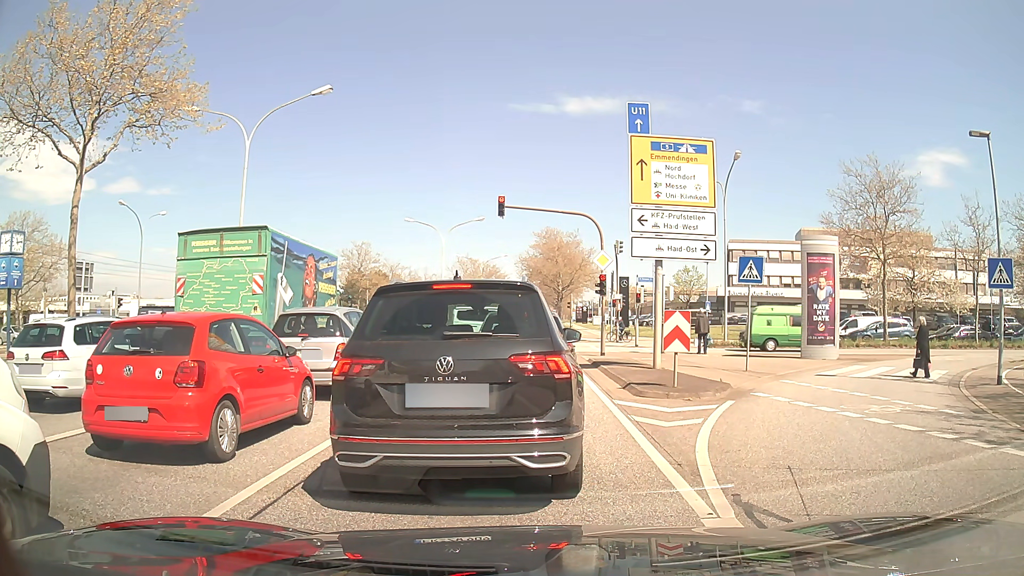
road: primary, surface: asphalt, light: Day
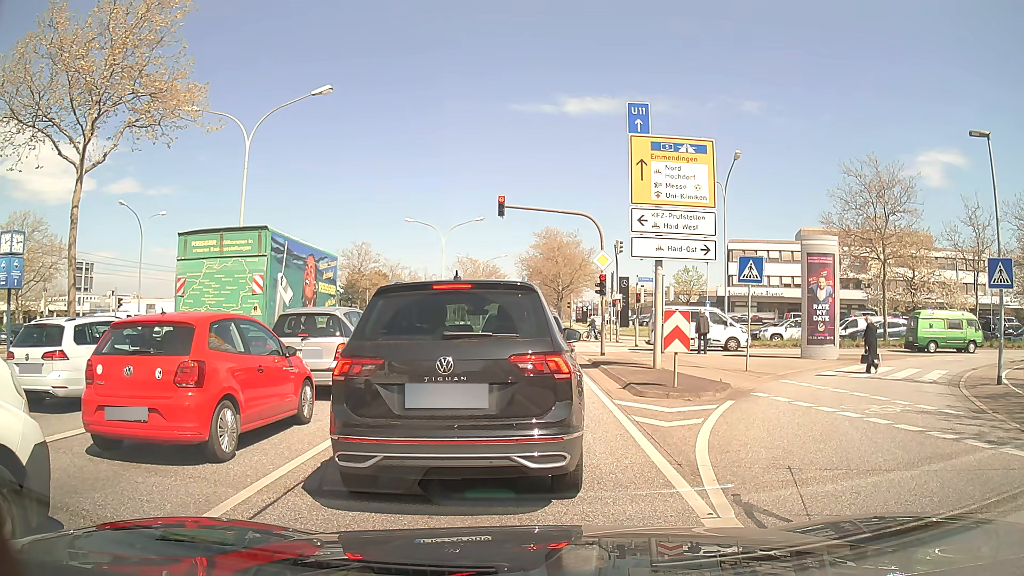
(0.0, 0.0) m; 0°
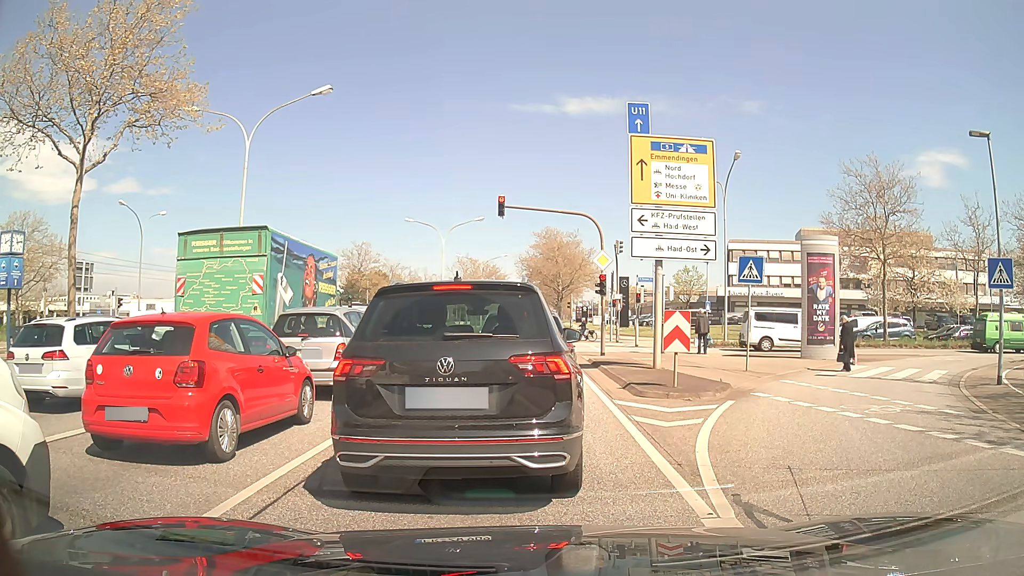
(0.0, 0.0) m; 0°
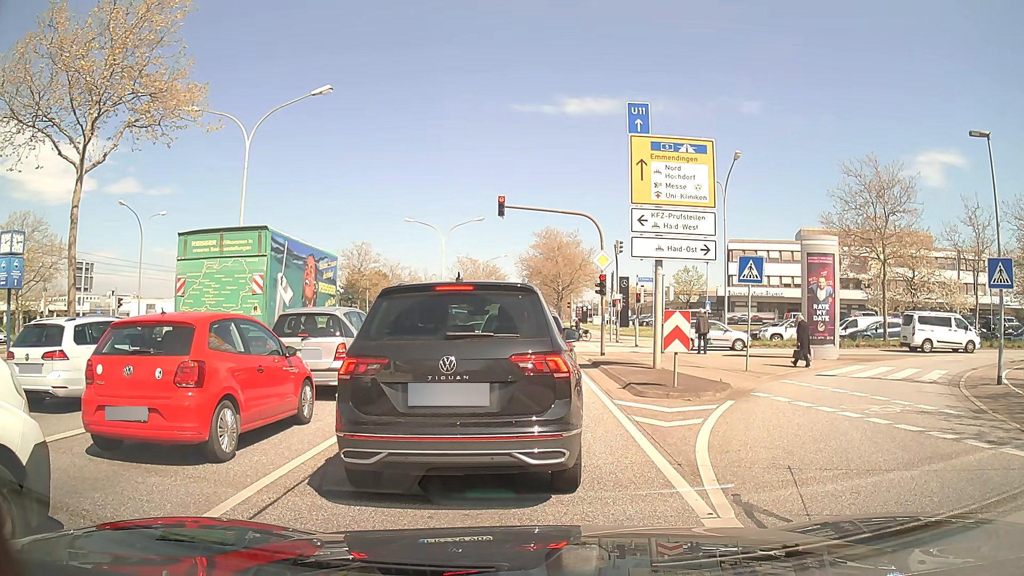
(0.0, 0.0) m; 0°
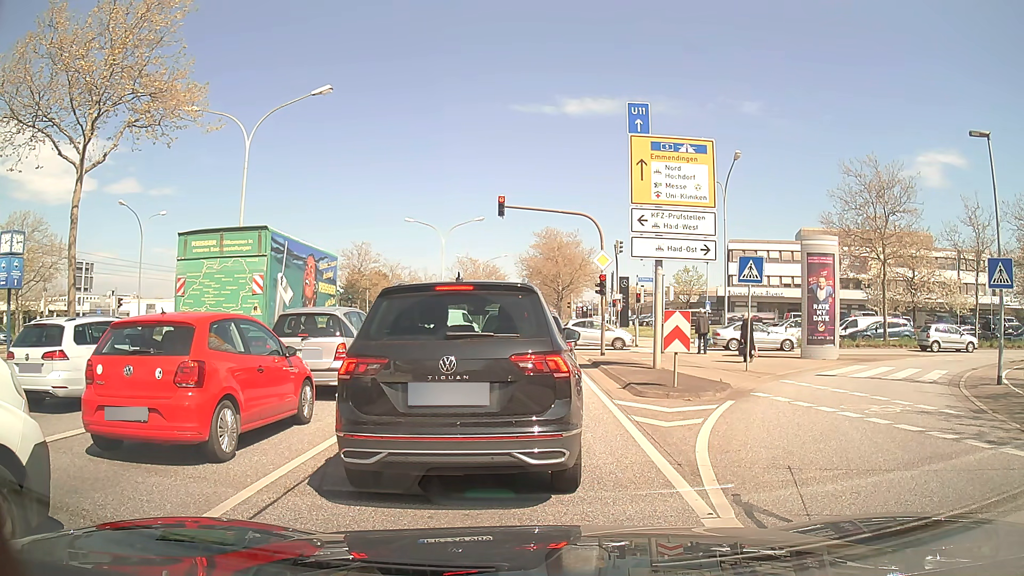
(0.0, 0.0) m; 0°
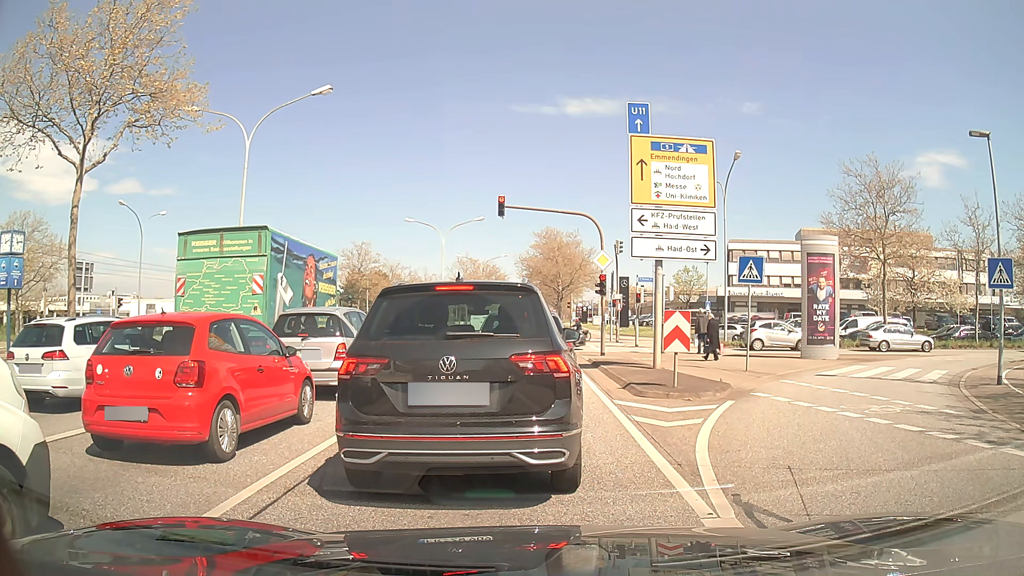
(0.0, 0.0) m; 0°
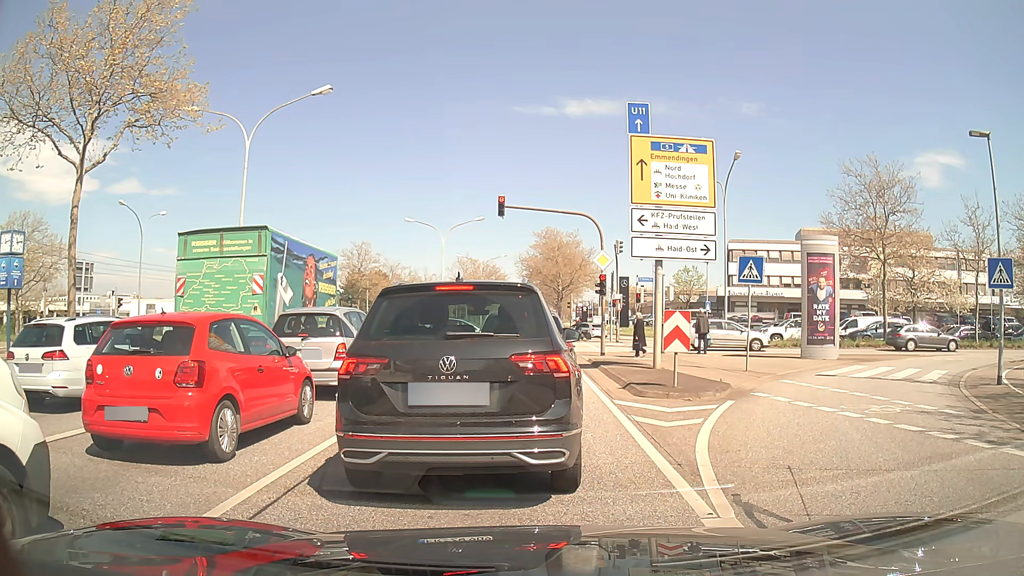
(0.0, 0.0) m; 0°
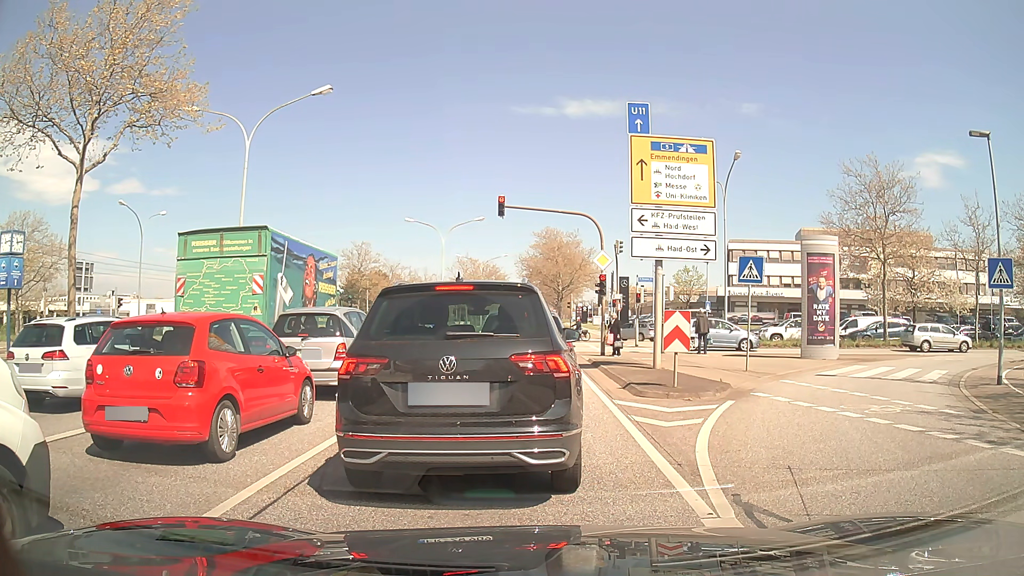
(0.0, 0.0) m; 0°
(0, +10) (0, +20) (0, +30) (0, +40) (0, +50) (0, +60) (0, +70) (0, +80) (0, +90) (+1, +100) m
